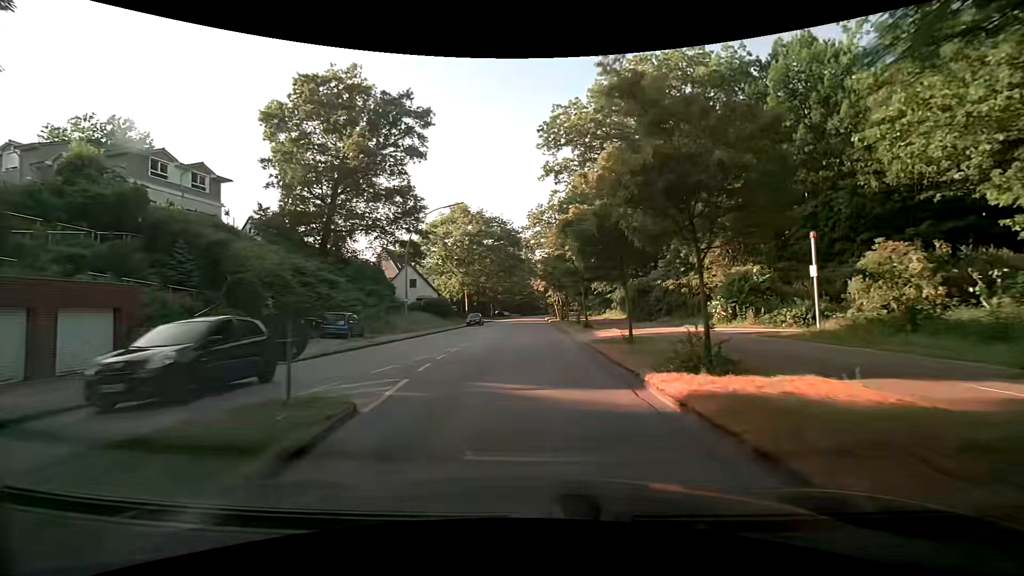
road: tertiary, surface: asphalt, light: Day
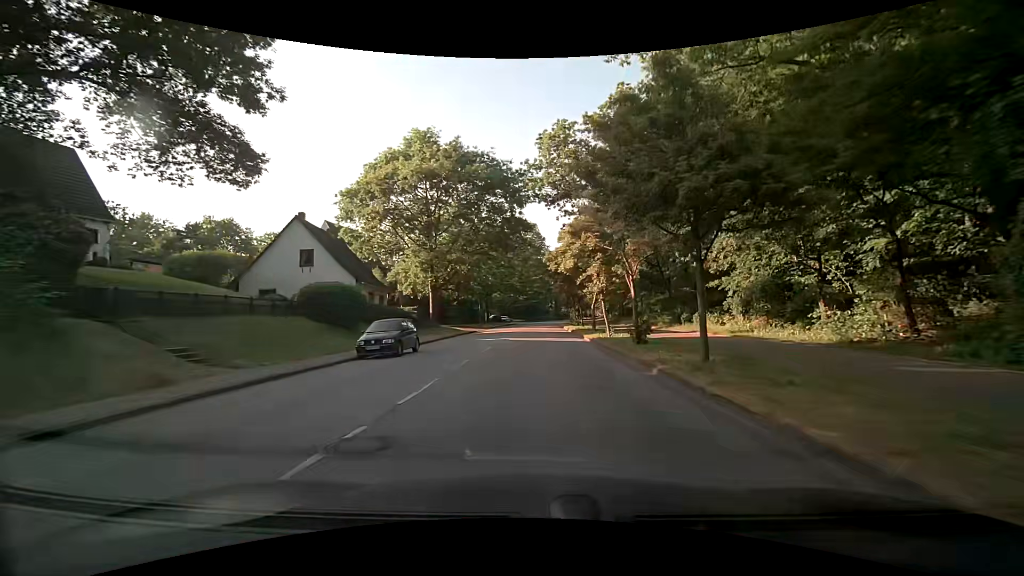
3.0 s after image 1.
(-0.7, +36.0) m; -1°
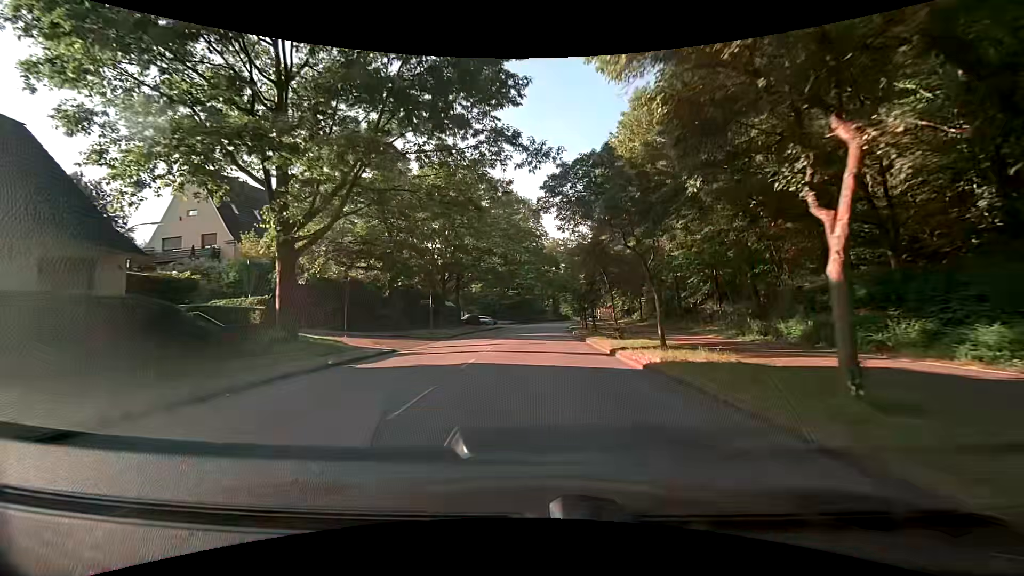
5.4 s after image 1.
(+0.1, +29.5) m; 0°
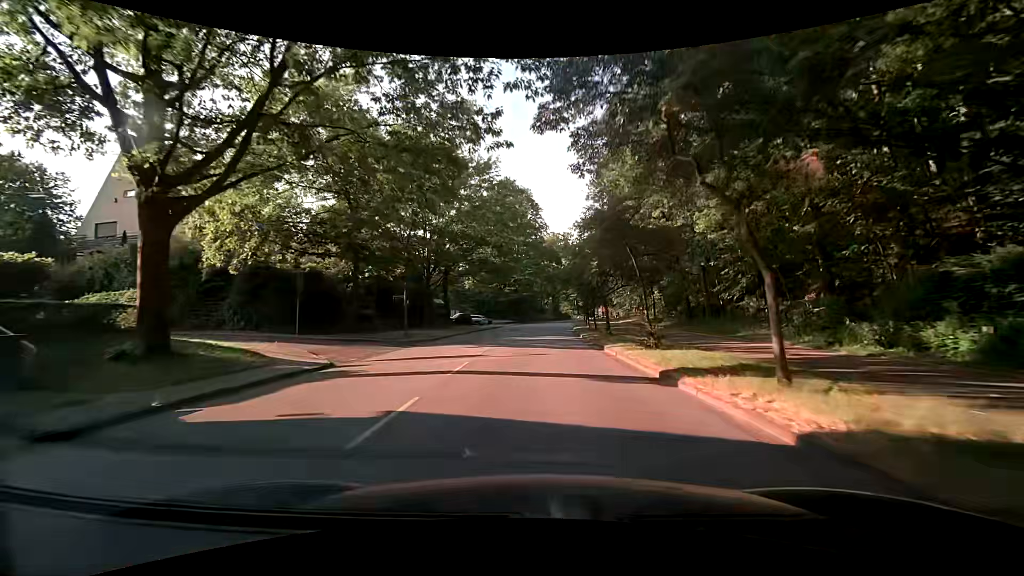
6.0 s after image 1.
(0.0, +7.5) m; -1°
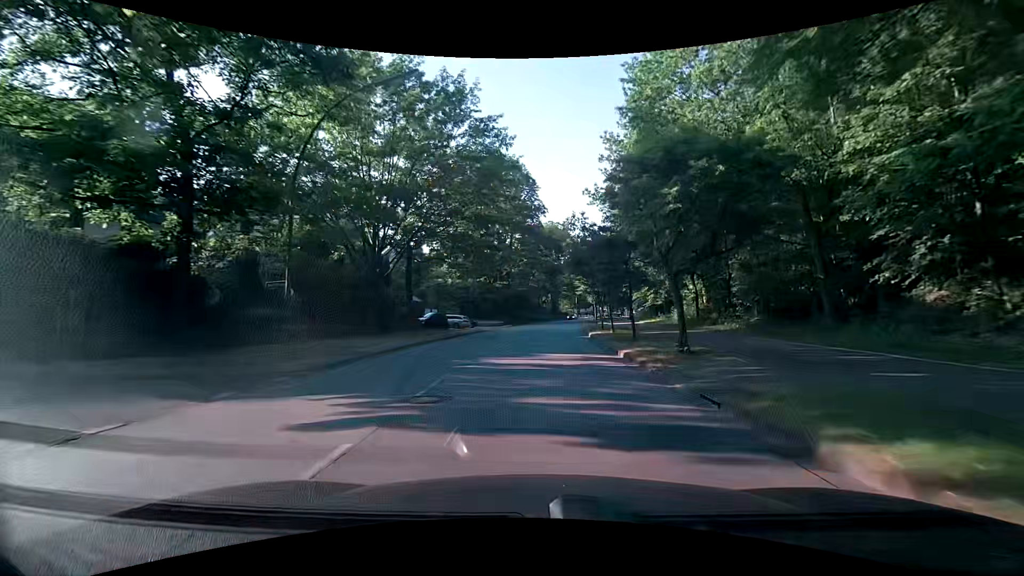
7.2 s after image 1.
(+0.2, +15.0) m; +1°
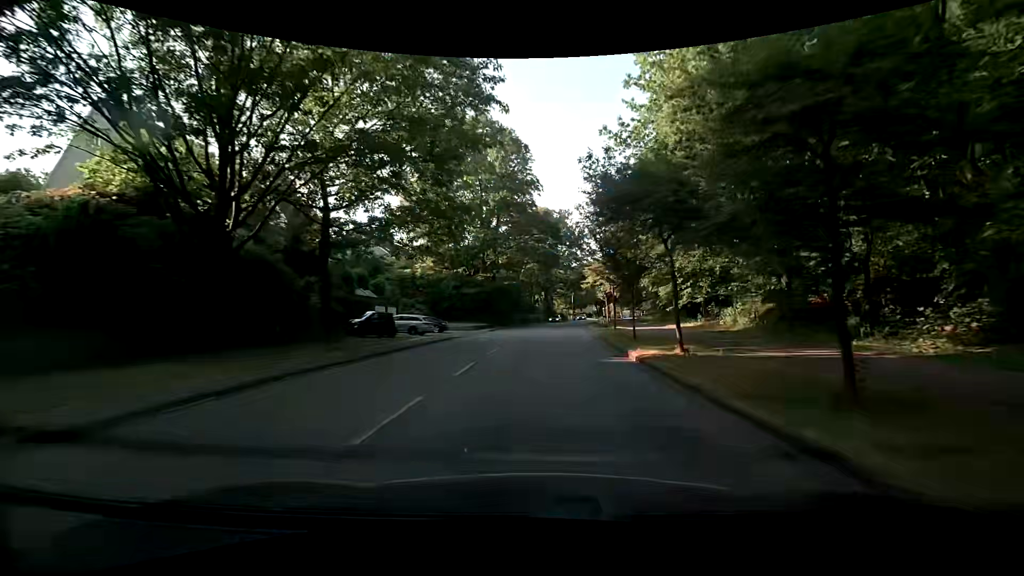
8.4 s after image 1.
(+0.2, +15.1) m; +2°
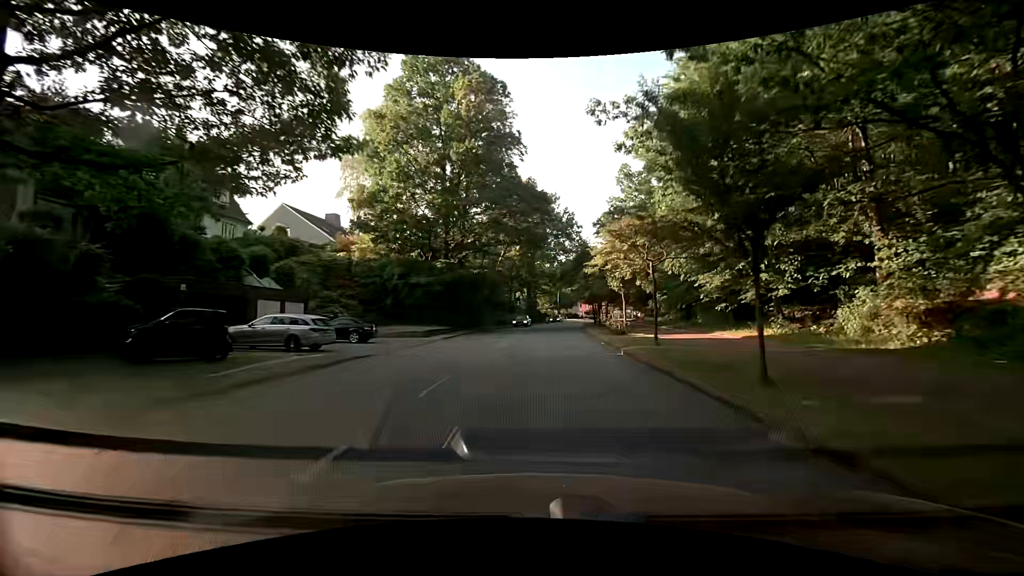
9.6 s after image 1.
(+0.2, +15.1) m; +2°
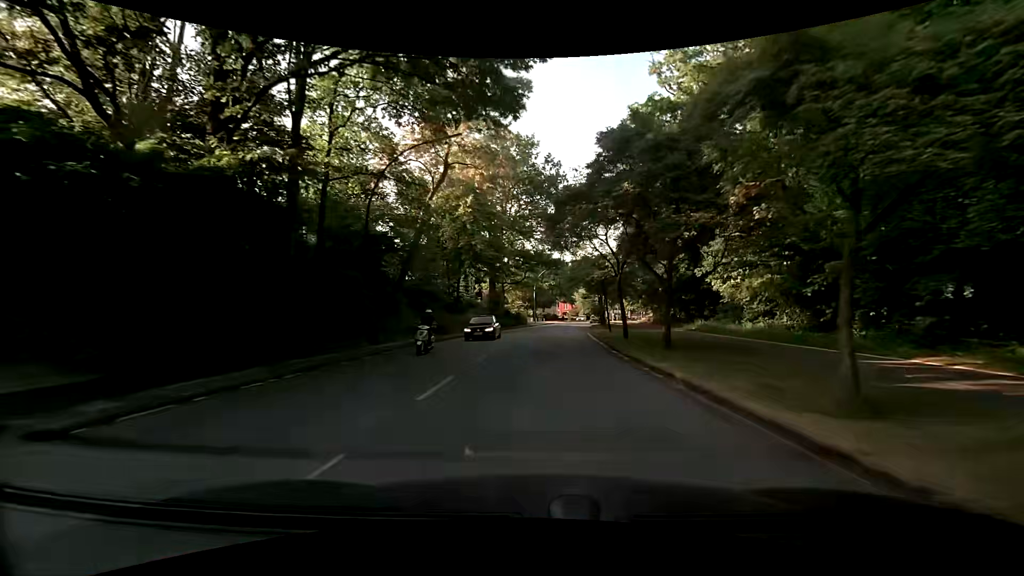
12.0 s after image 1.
(+0.8, +30.3) m; +3°
(0, +10) (+1, +20) (+1, +30) (+2, +40) (+3, +50) (+4, +60) (+5, +70) (+7, +80) (+9, +89) (+11, +99) m
